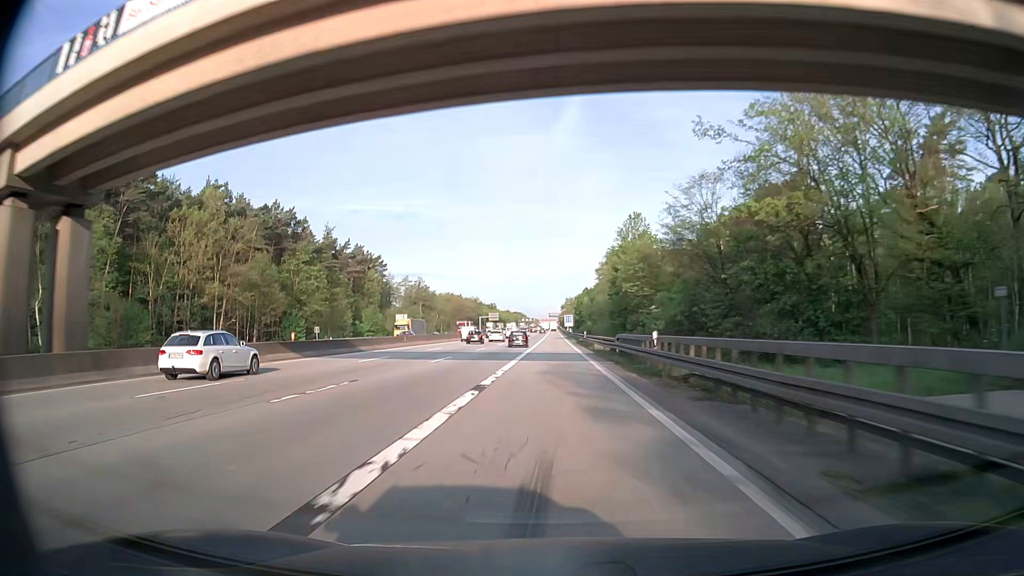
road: motorway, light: Day
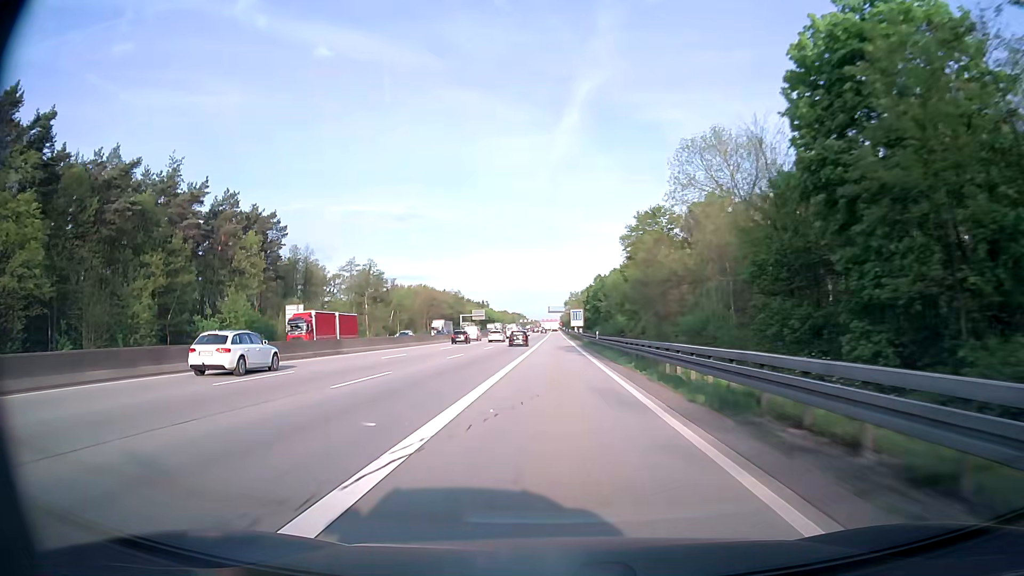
(-0.3, +68.3) m; 0°
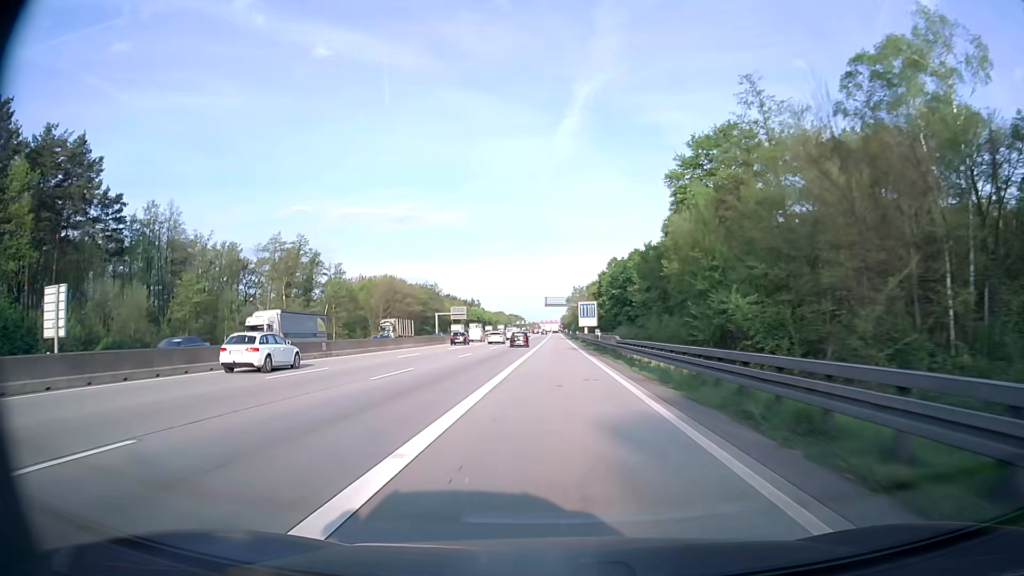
(0.0, +50.7) m; 0°
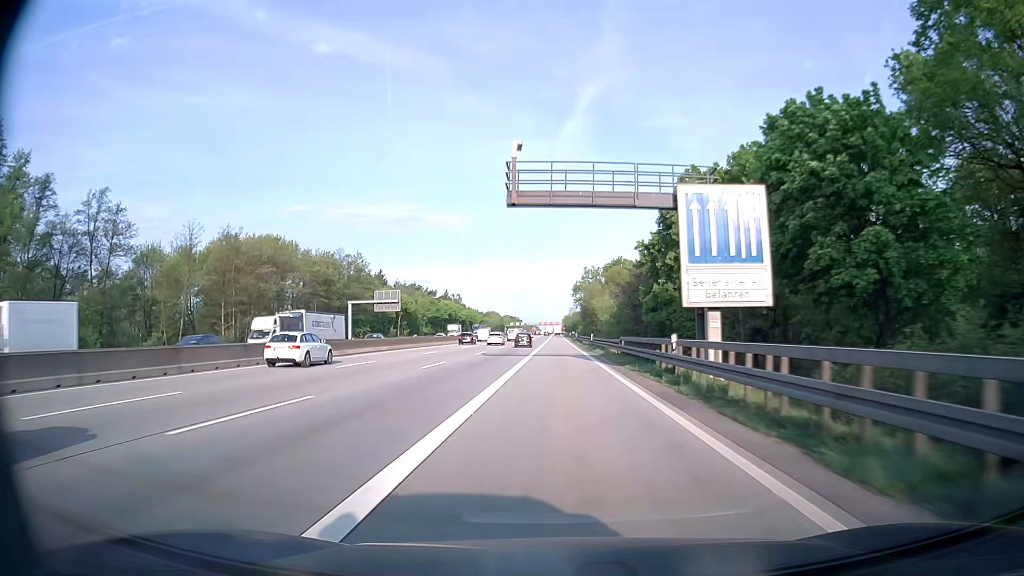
(0.0, +83.8) m; 0°
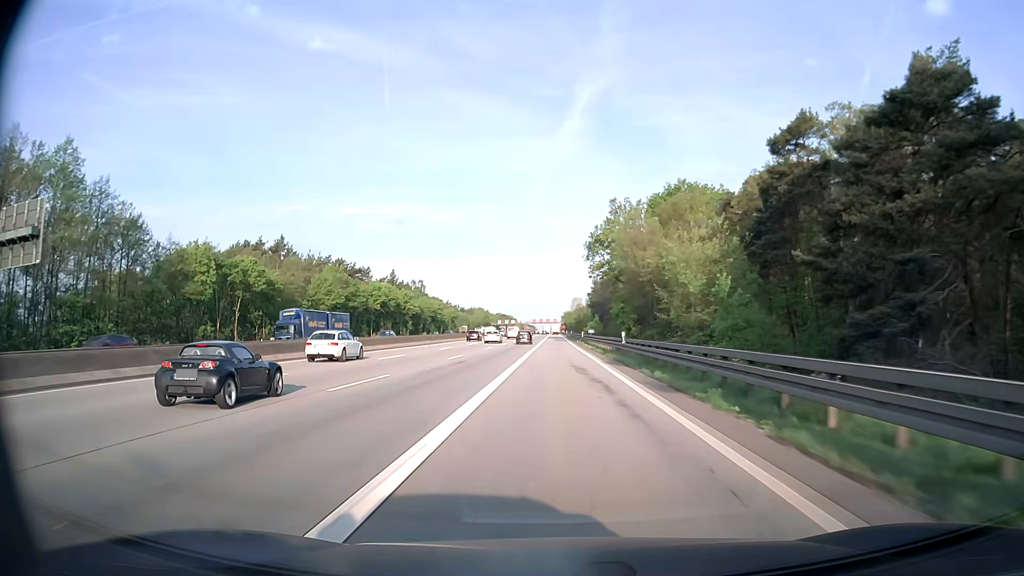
(+0.2, +83.3) m; 0°
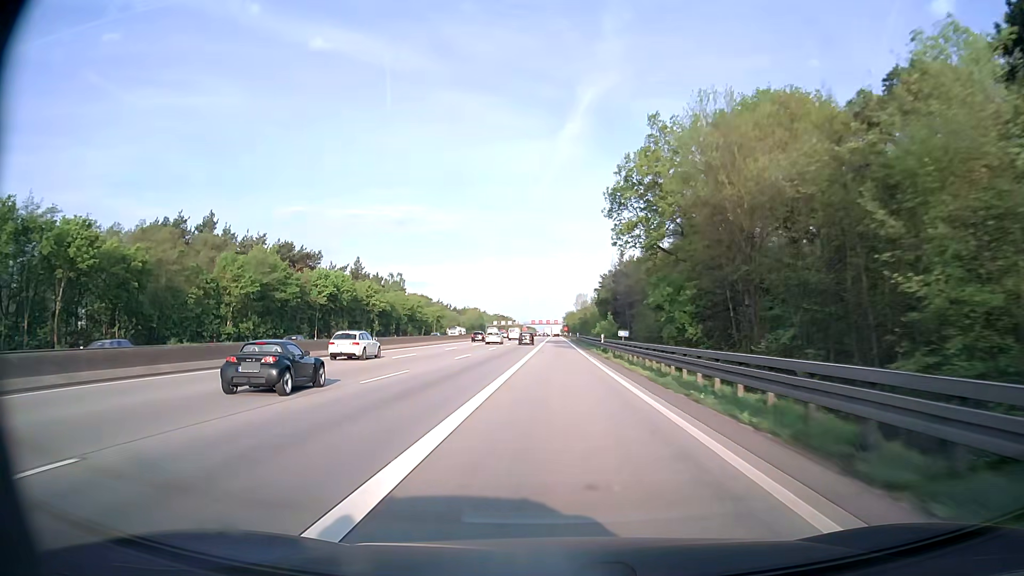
(0.0, +33.3) m; 0°
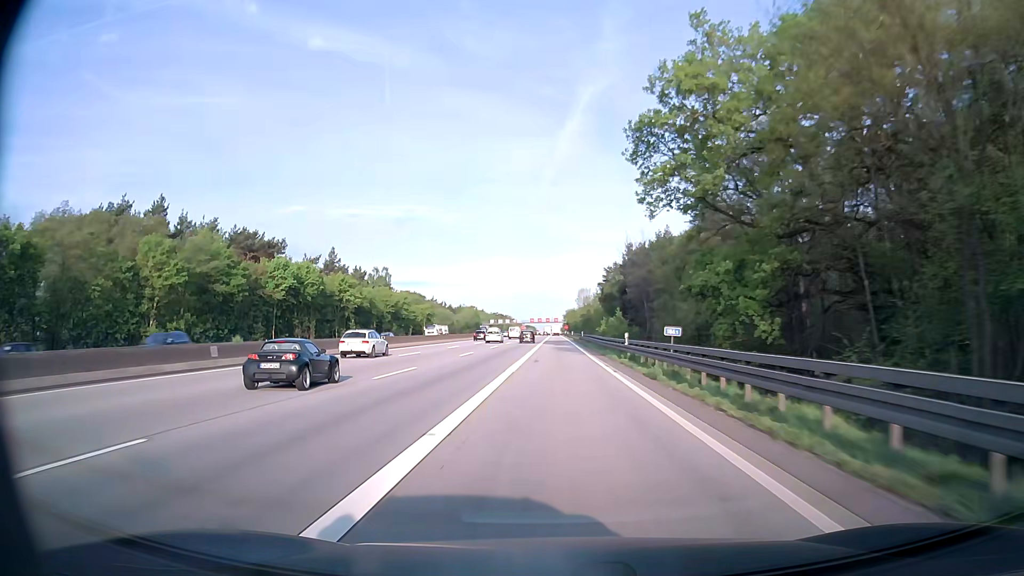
(0.0, +16.6) m; 0°
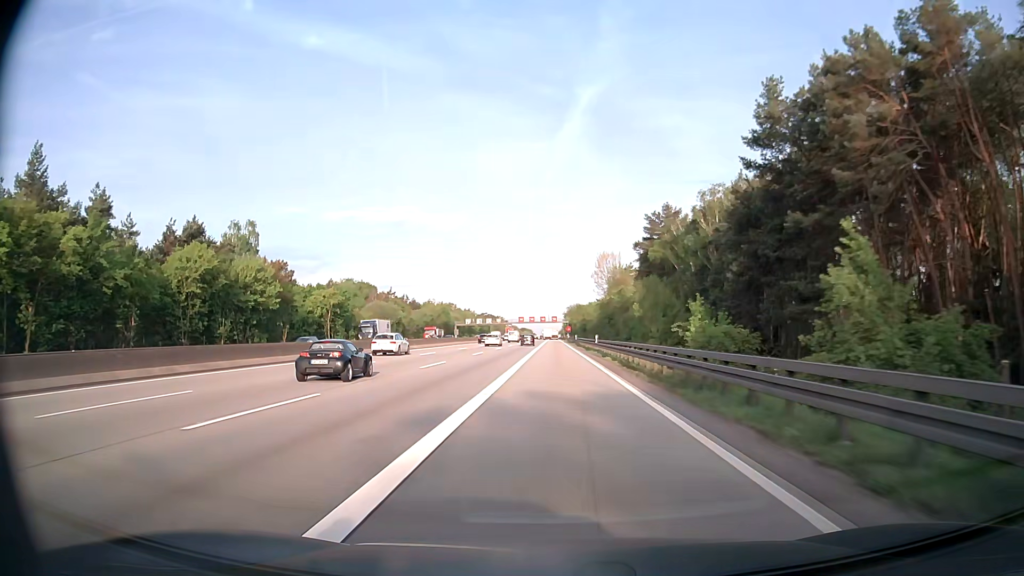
(0.0, +82.9) m; 0°
(0, +10) (0, +20) (0, +30) (0, +40) (0, +50) (0, +60) (0, +70) (0, +80) (0, +90) (0, +100) m
